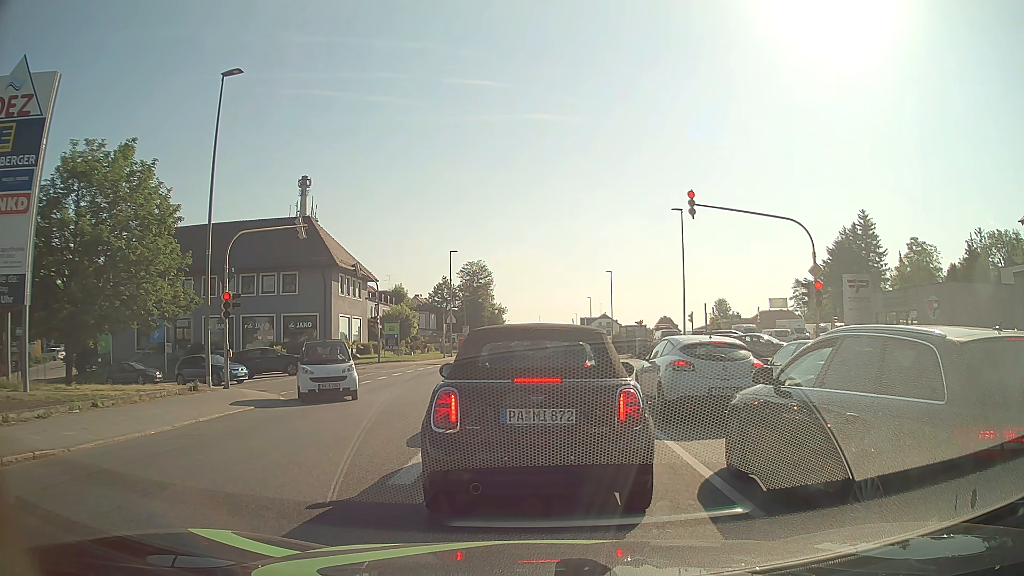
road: tertiary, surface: asphalt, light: Day
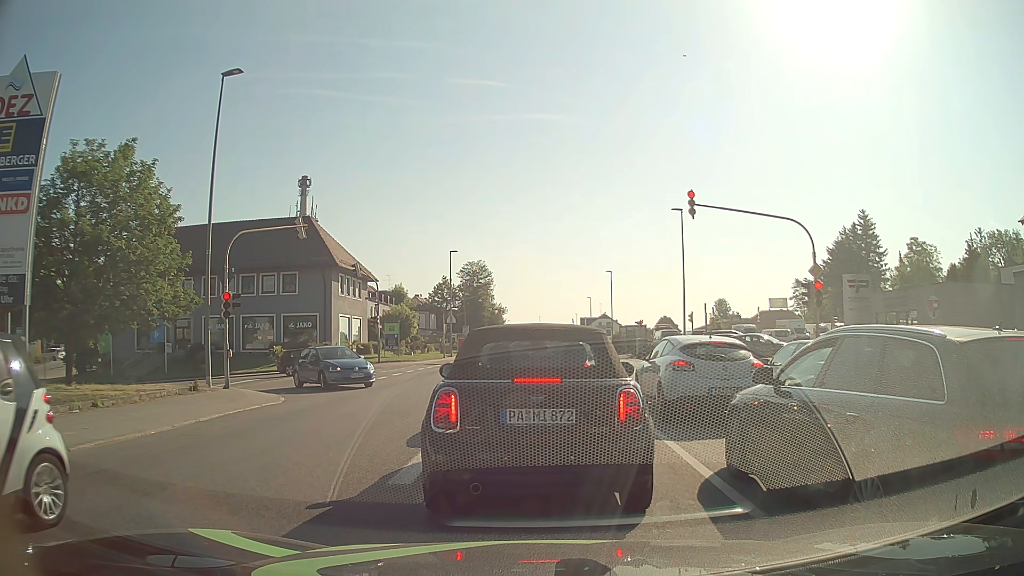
(0.0, 0.0) m; 0°
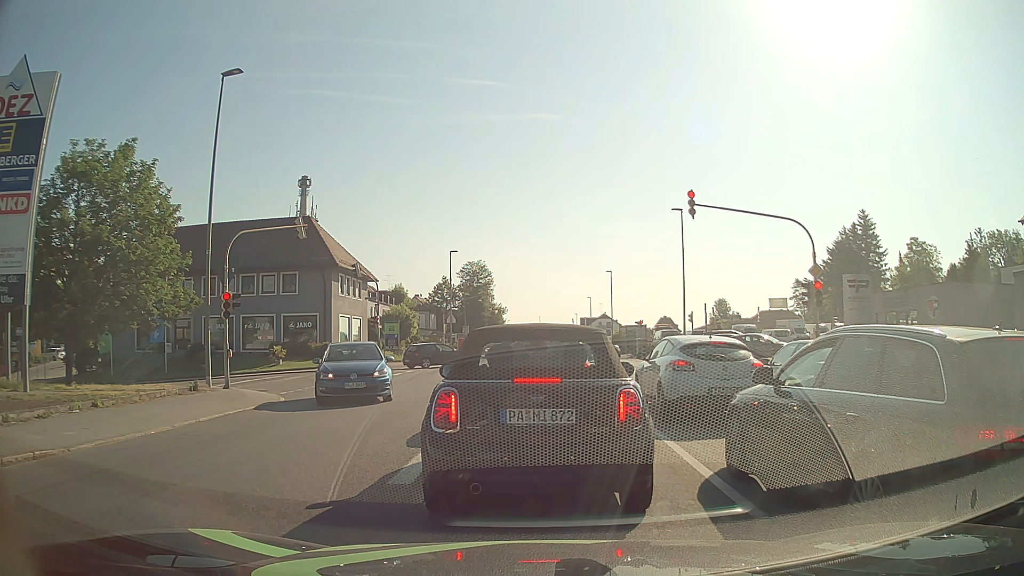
(0.0, 0.0) m; 0°
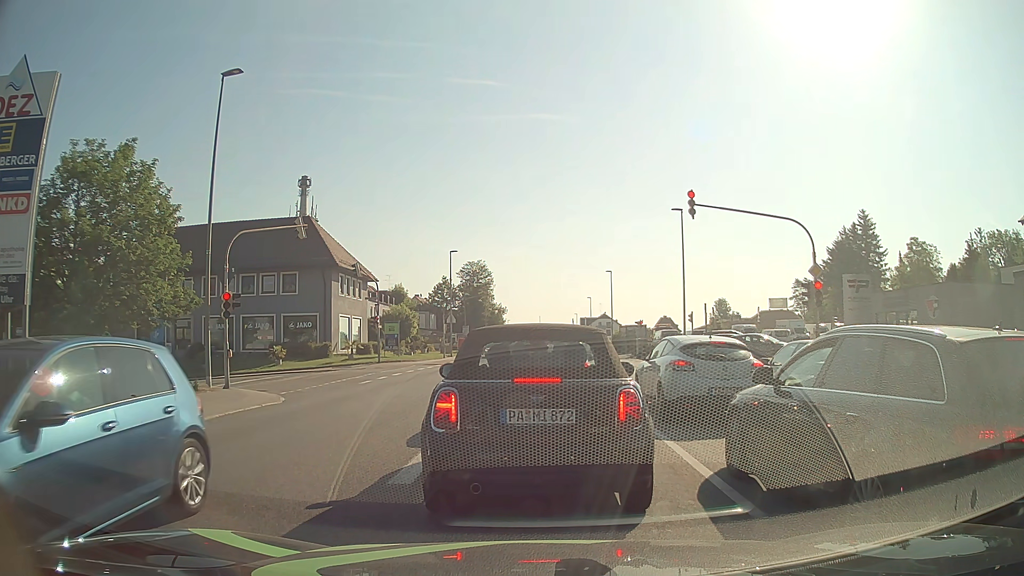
(0.0, 0.0) m; 0°
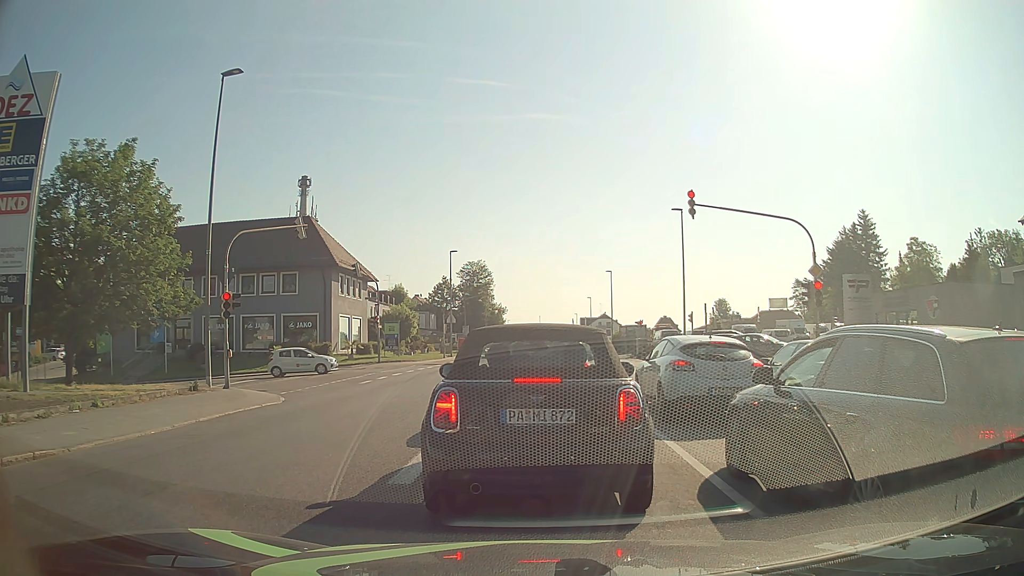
(0.0, 0.0) m; 0°
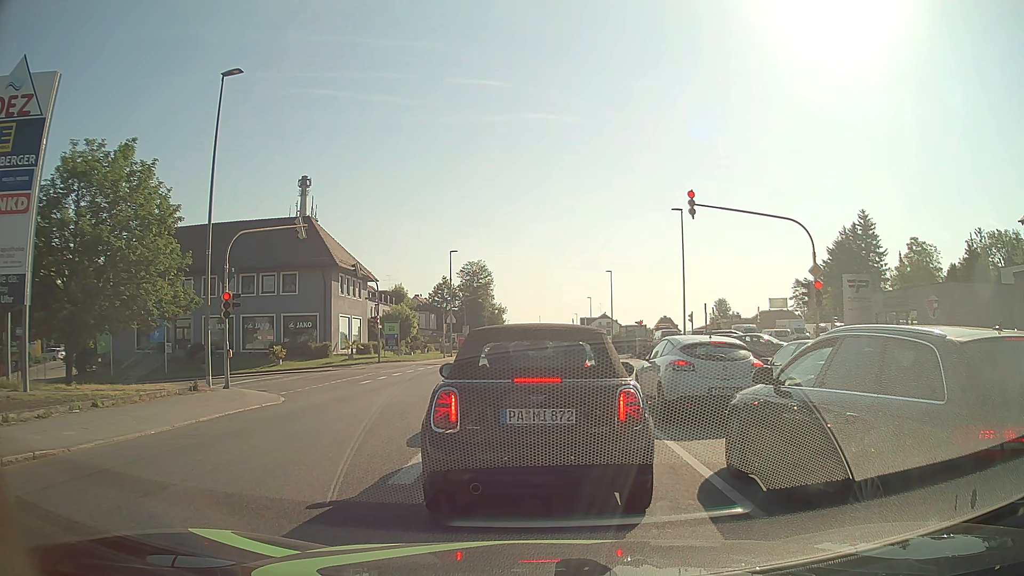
(0.0, 0.0) m; 0°
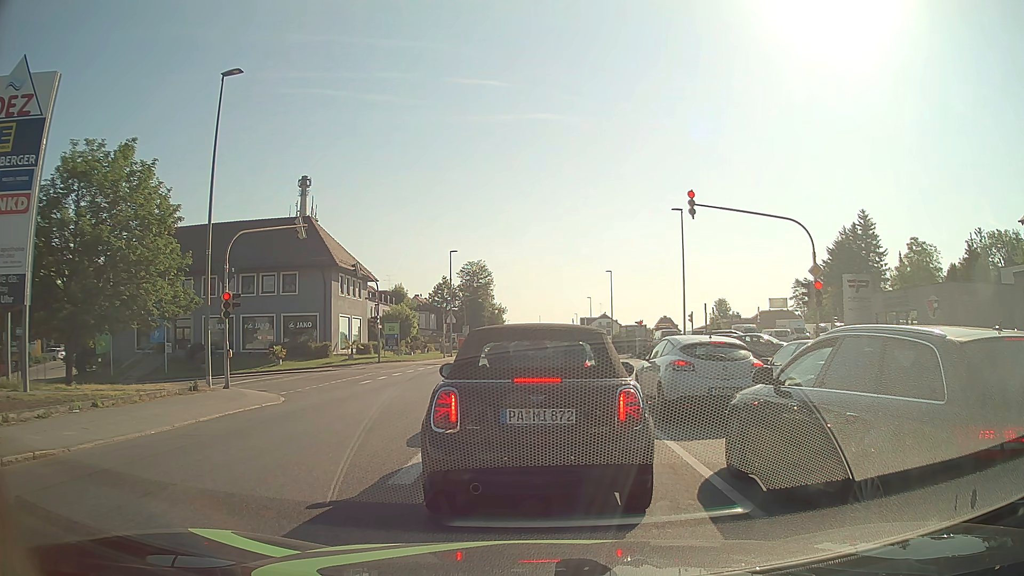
(0.0, 0.0) m; 0°
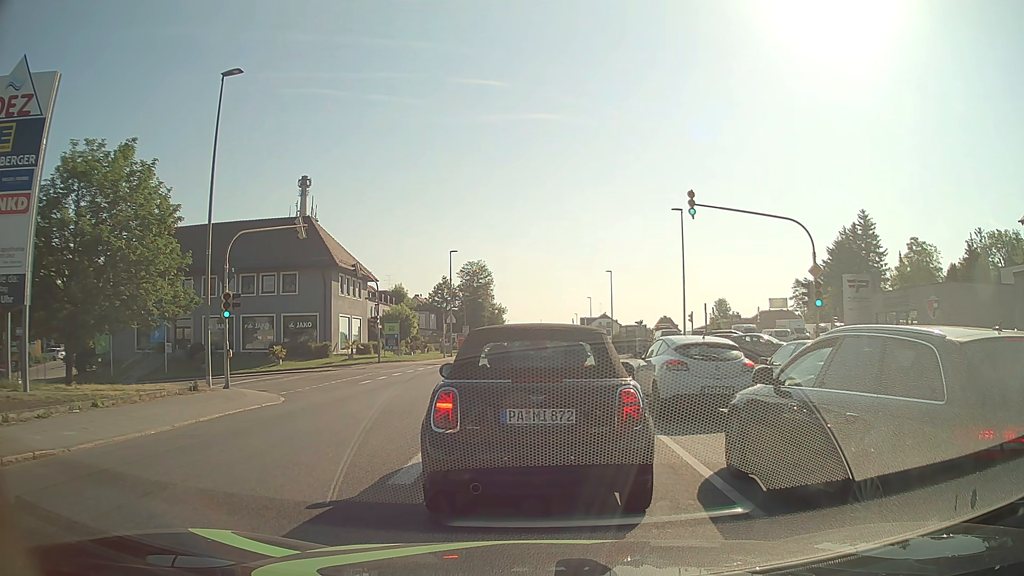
(0.0, 0.0) m; 0°
